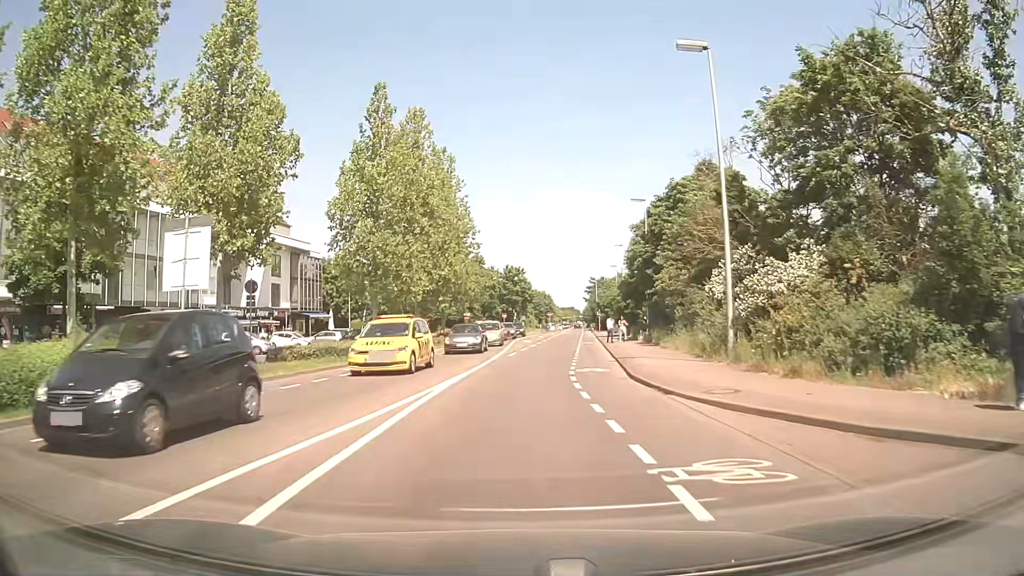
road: secondary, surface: asphalt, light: Day
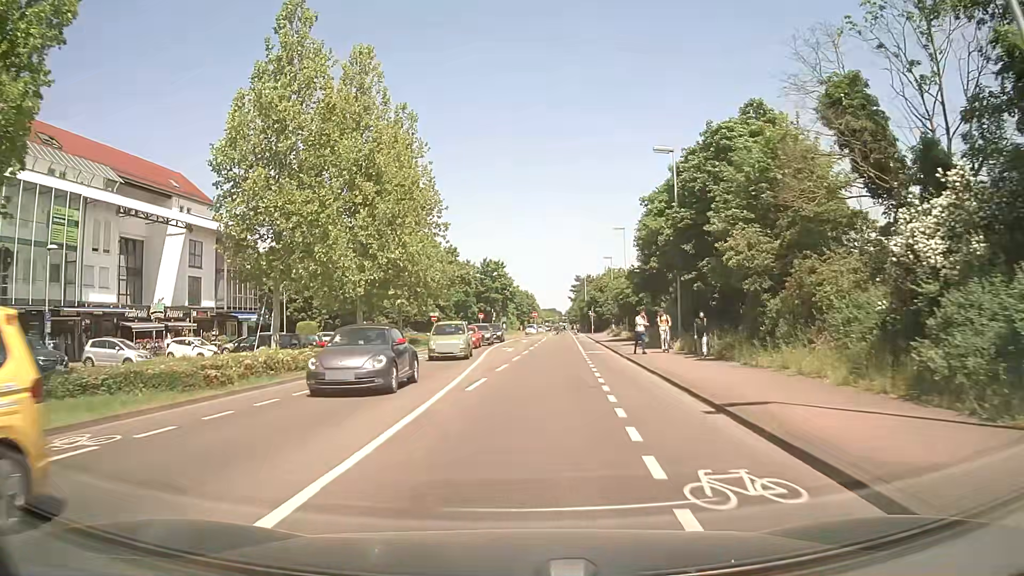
(+0.2, +14.7) m; +1°
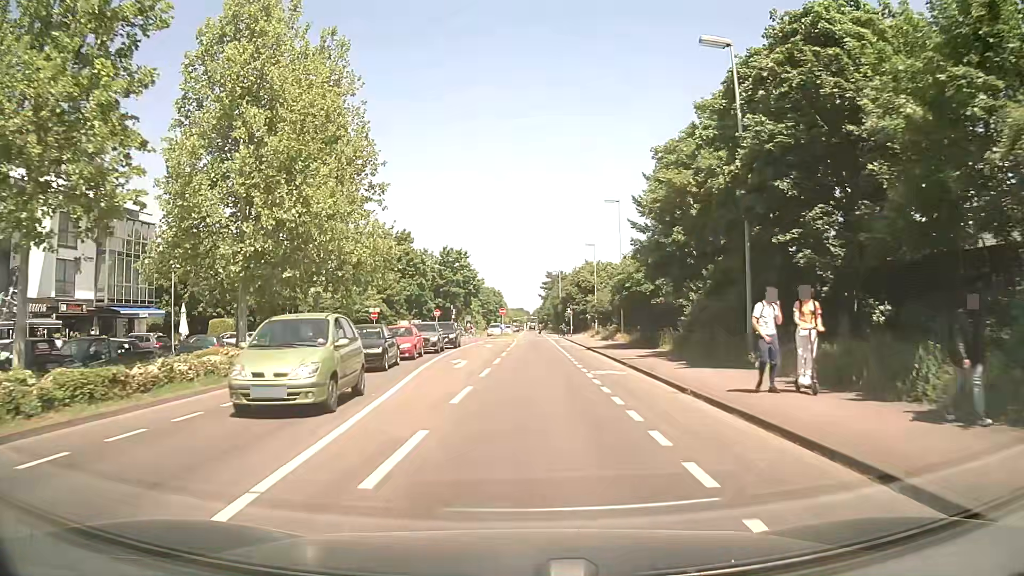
(+0.3, +14.5) m; +3°
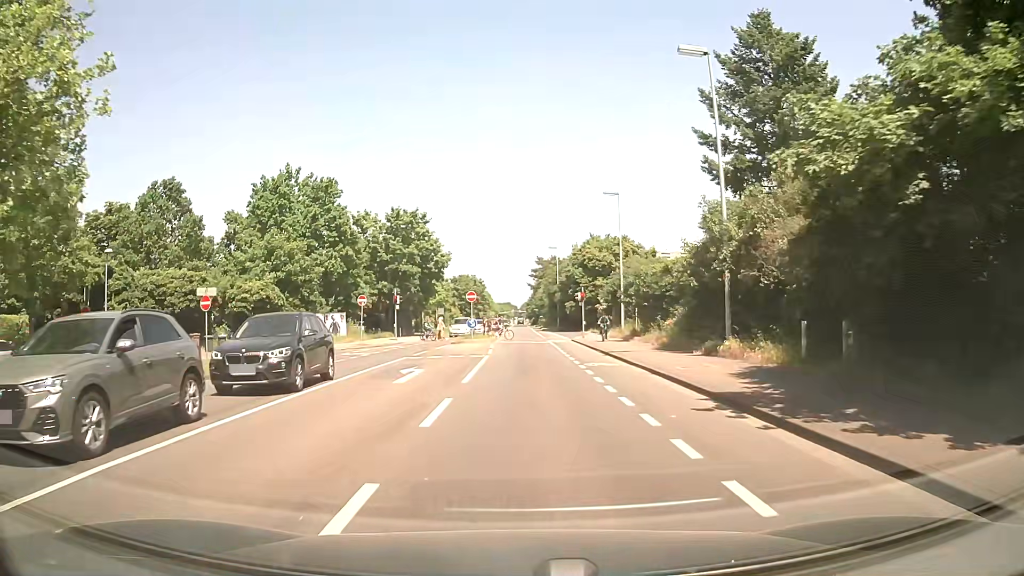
(+0.6, +27.0) m; +1°
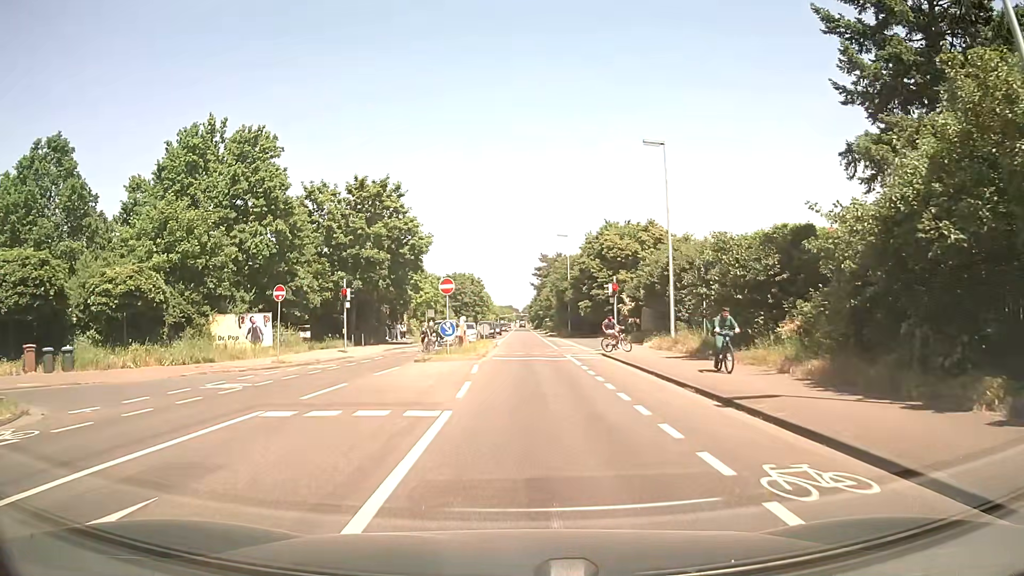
(0.0, +14.4) m; 0°
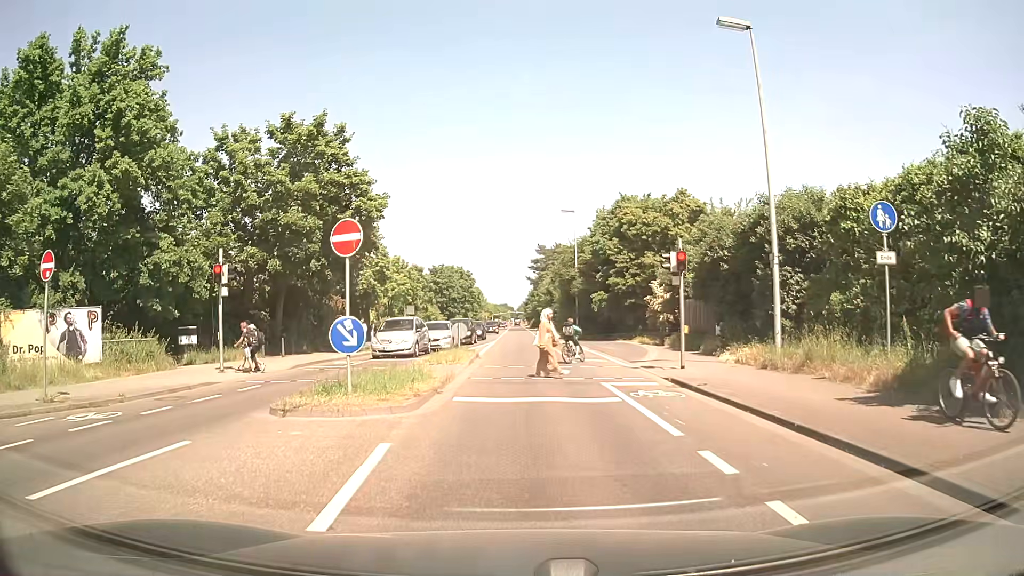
(+0.1, +13.7) m; +1°
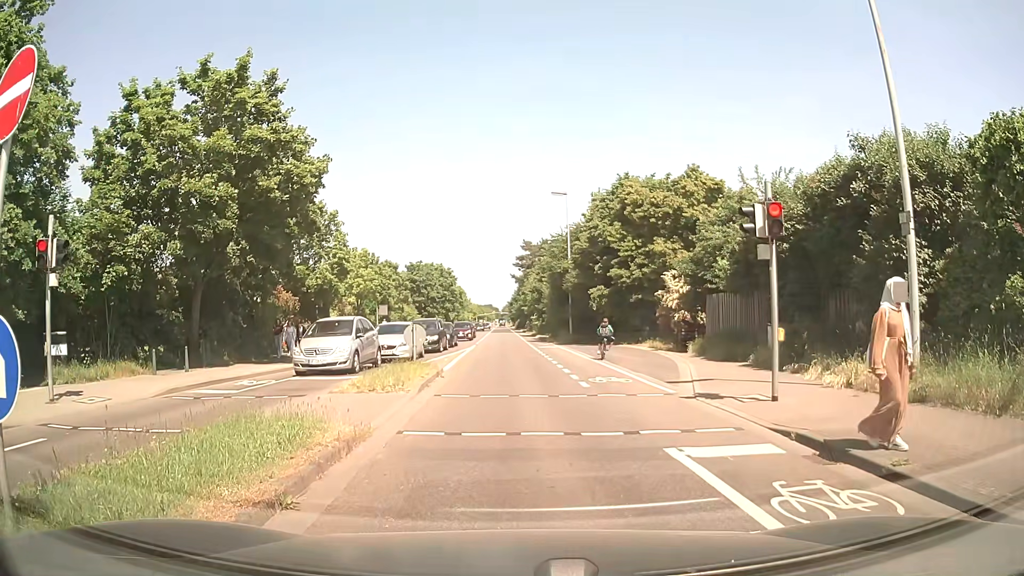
(0.0, +7.4) m; +2°
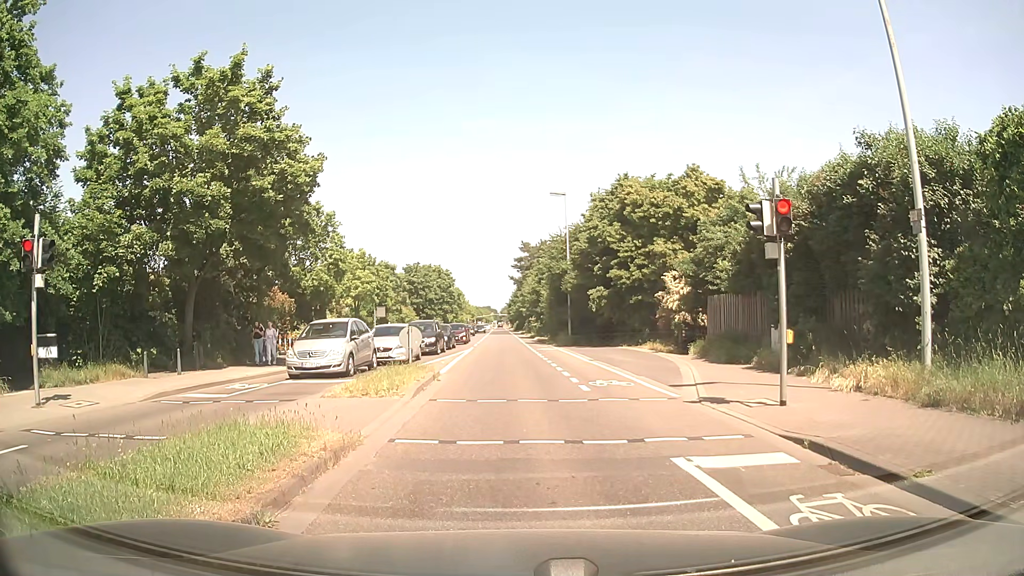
(0.0, +0.5) m; 0°
(0, +10) (0, +20) (-1, +30) (-1, +40) (-2, +50) (-2, +60) (-3, +70) (-3, +80) (-4, +90) (-4, +100) m
